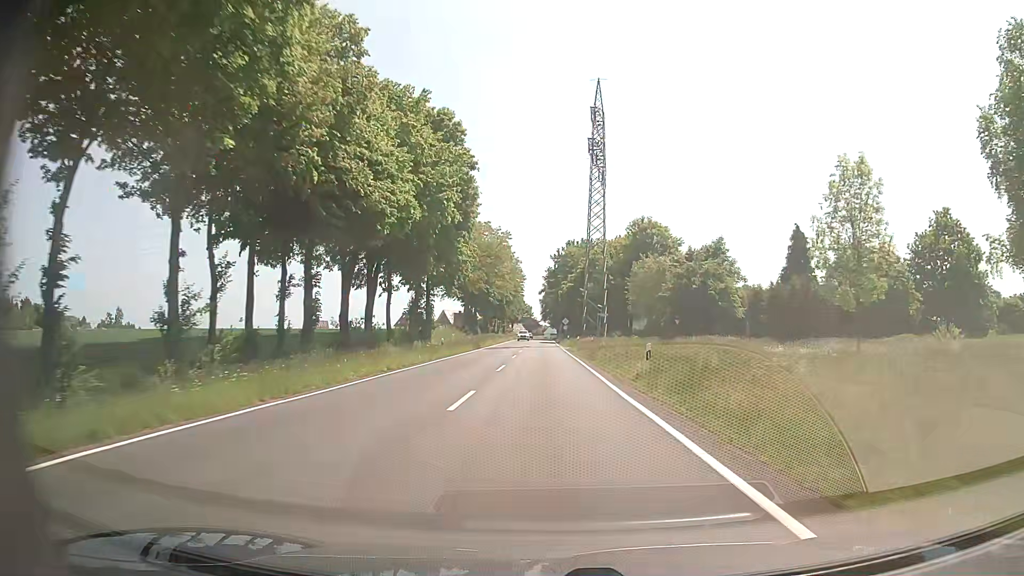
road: tertiary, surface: asphalt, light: Day
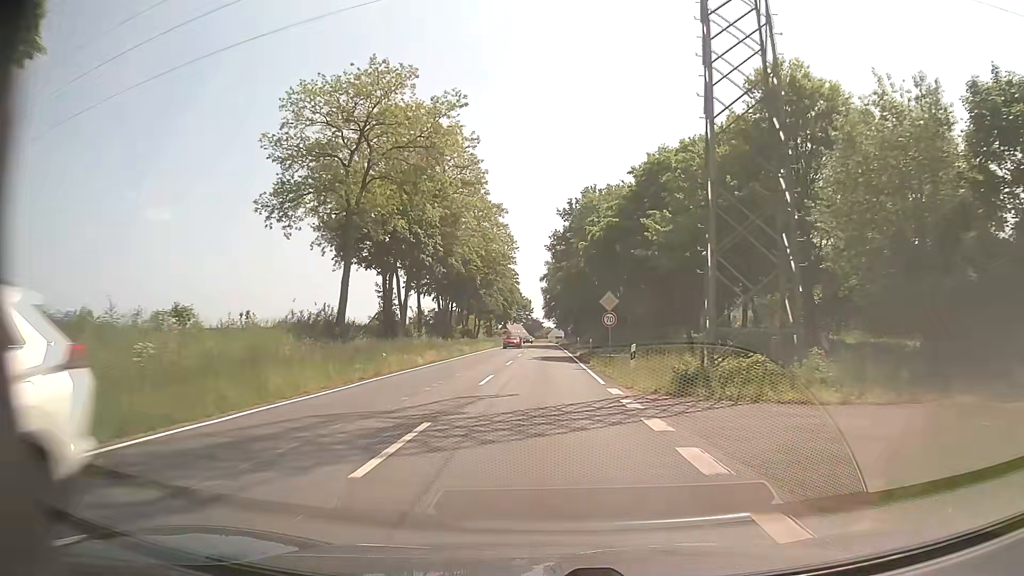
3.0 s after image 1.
(-0.2, +53.6) m; 0°
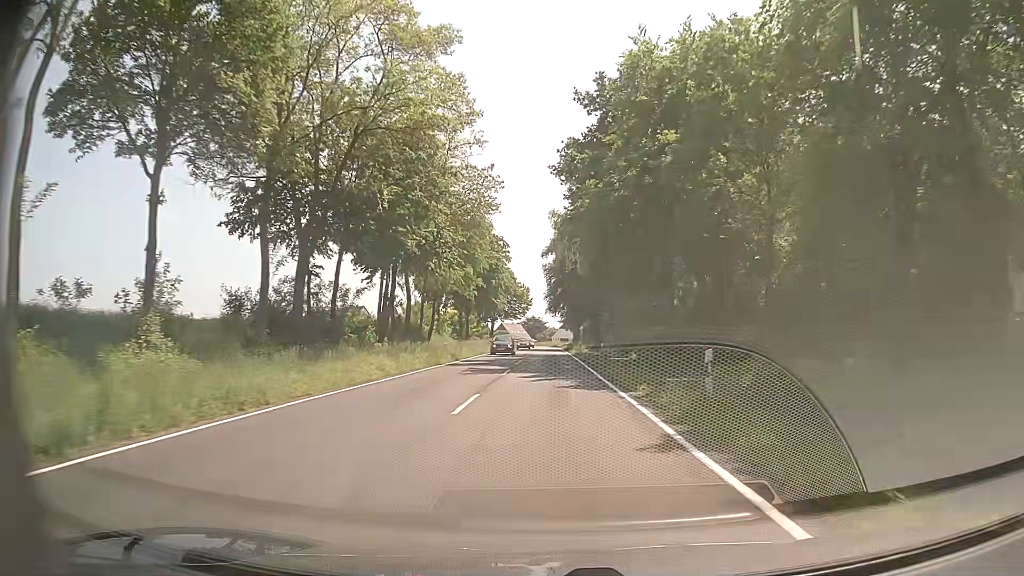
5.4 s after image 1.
(-0.2, +43.0) m; 0°
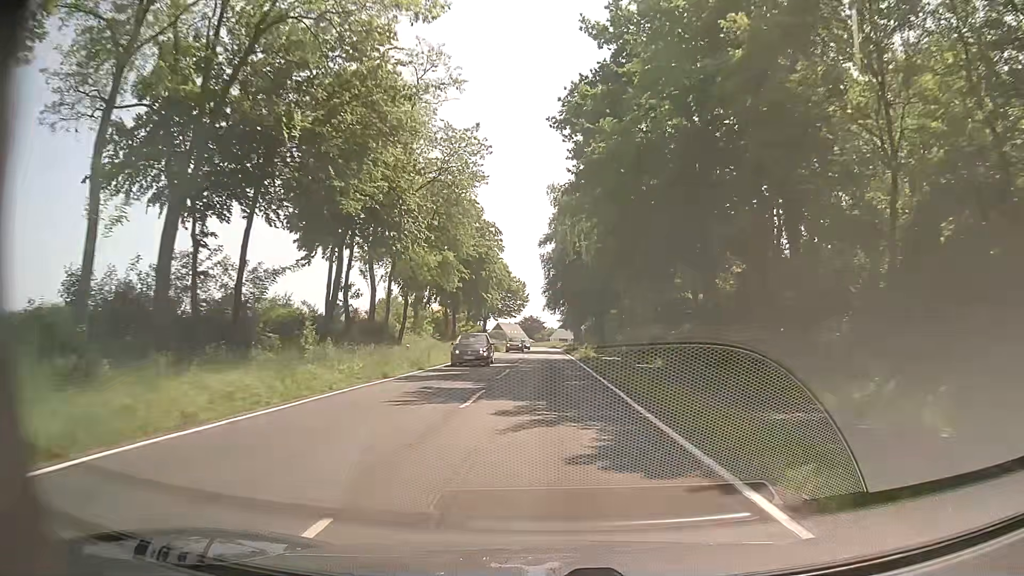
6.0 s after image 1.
(0.0, +10.7) m; 0°
(0, +10) (0, +20) (0, +30) (+1, +40) (+1, +50) (+1, +60) (+1, +70) (+1, +80) (+1, +90) (+1, +100) m
